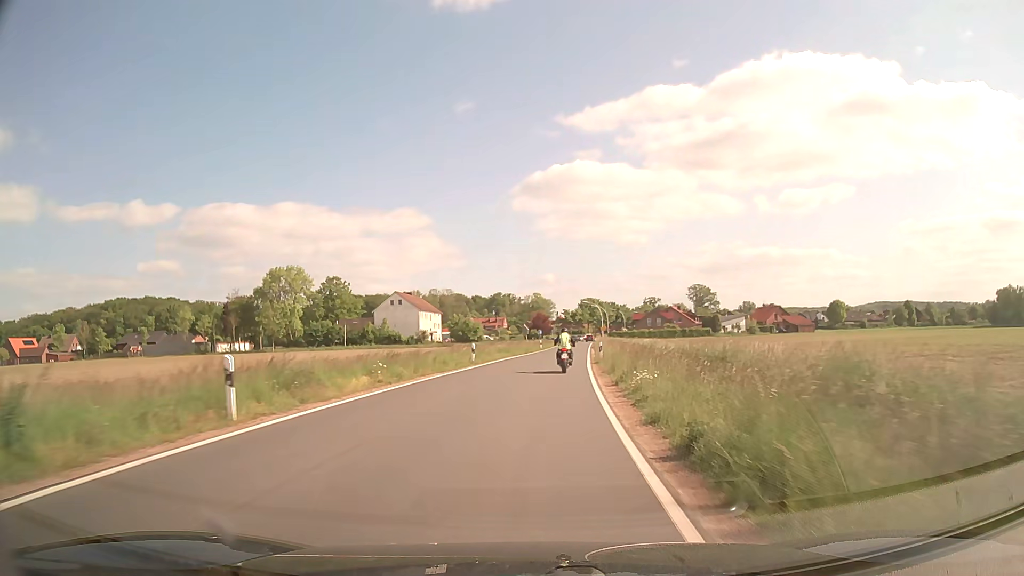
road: secondary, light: Day
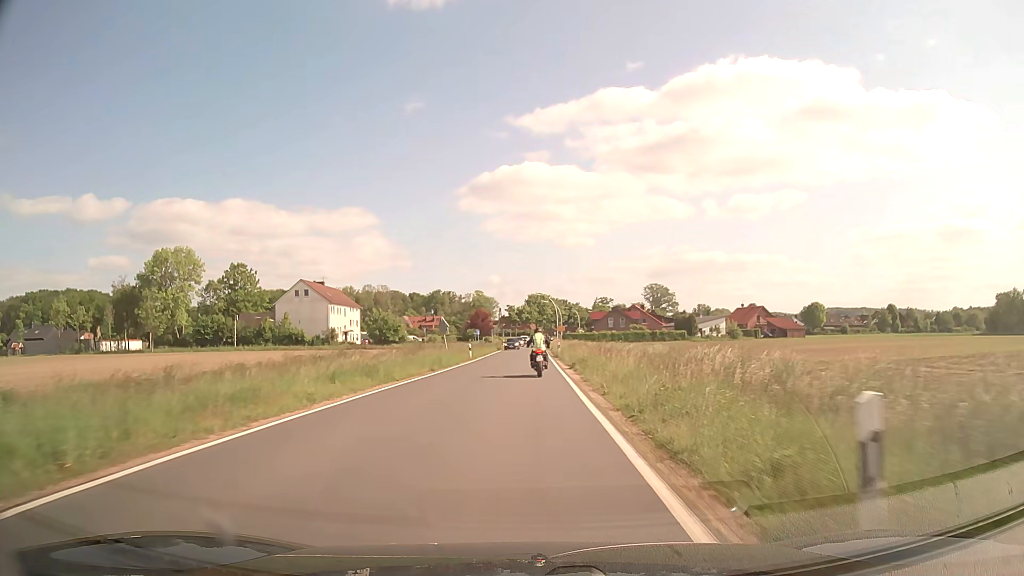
(+1.4, +30.4) m; +5°
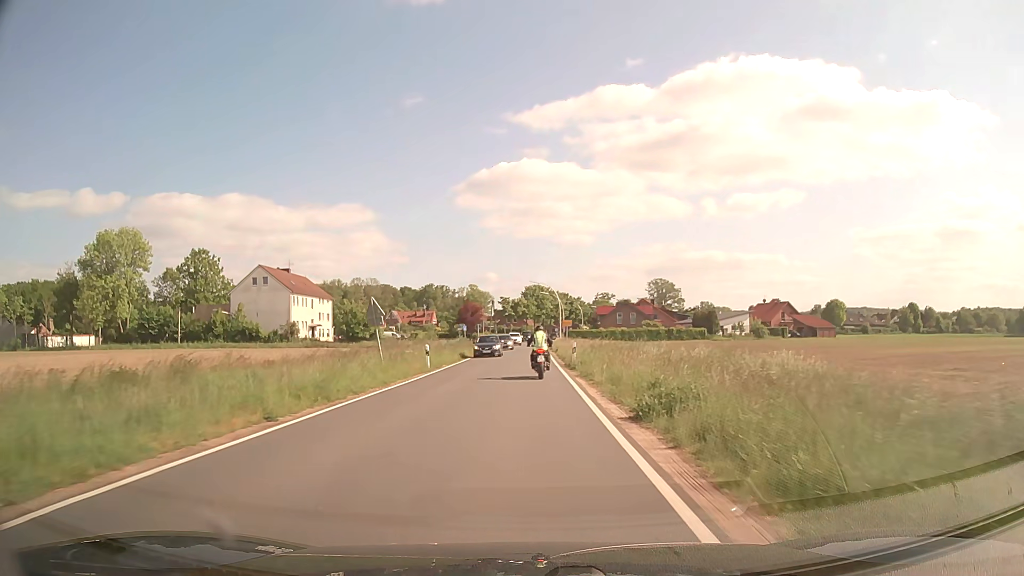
(+0.1, +19.0) m; 0°
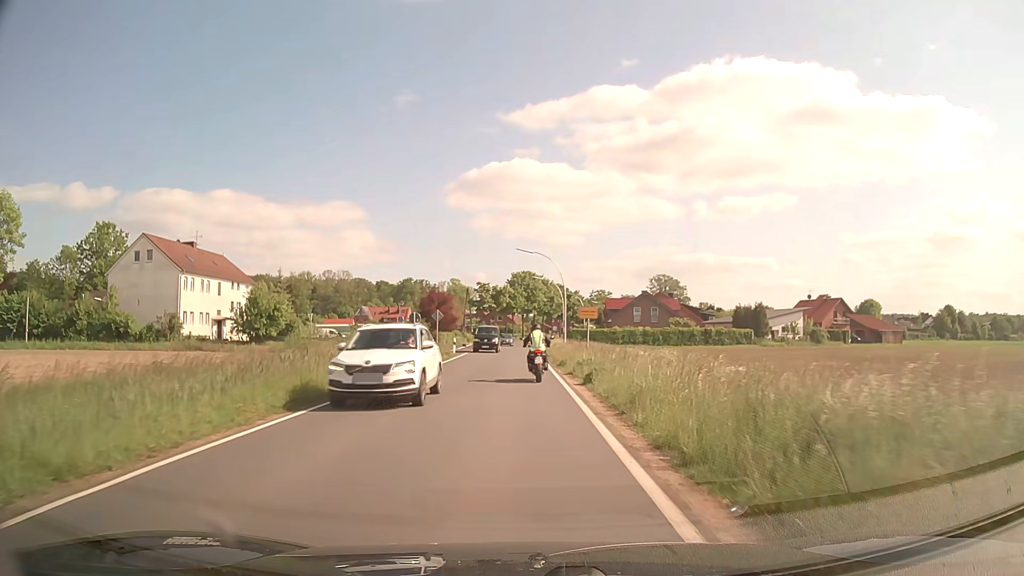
(+0.3, +32.7) m; +1°
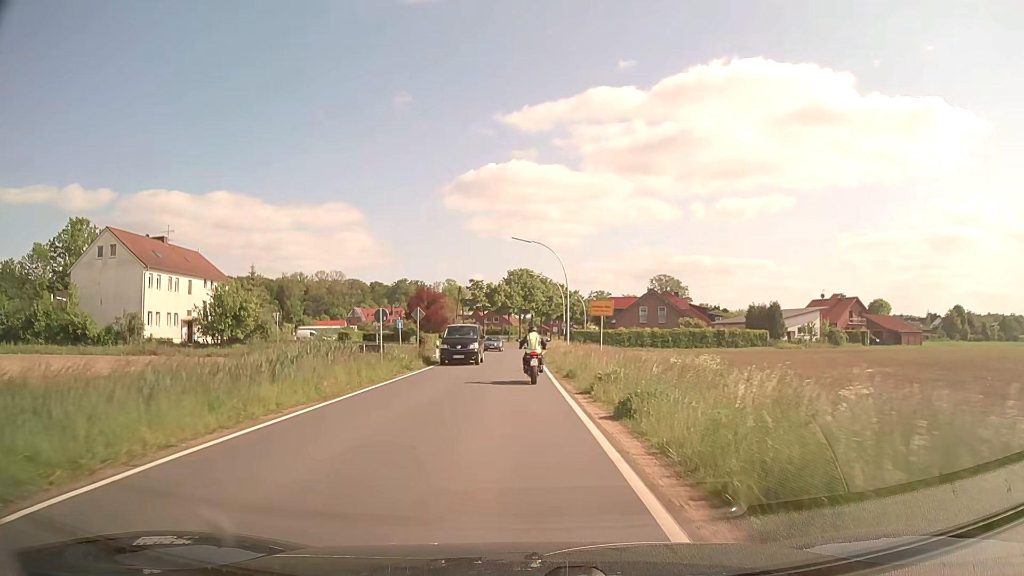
(0.0, +7.3) m; 0°
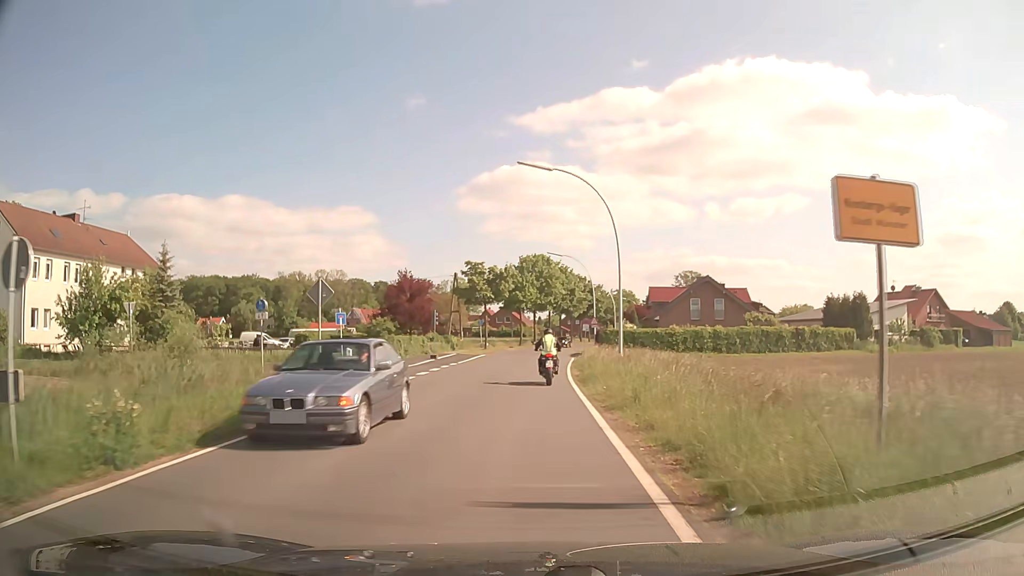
(-0.2, +21.3) m; -1°
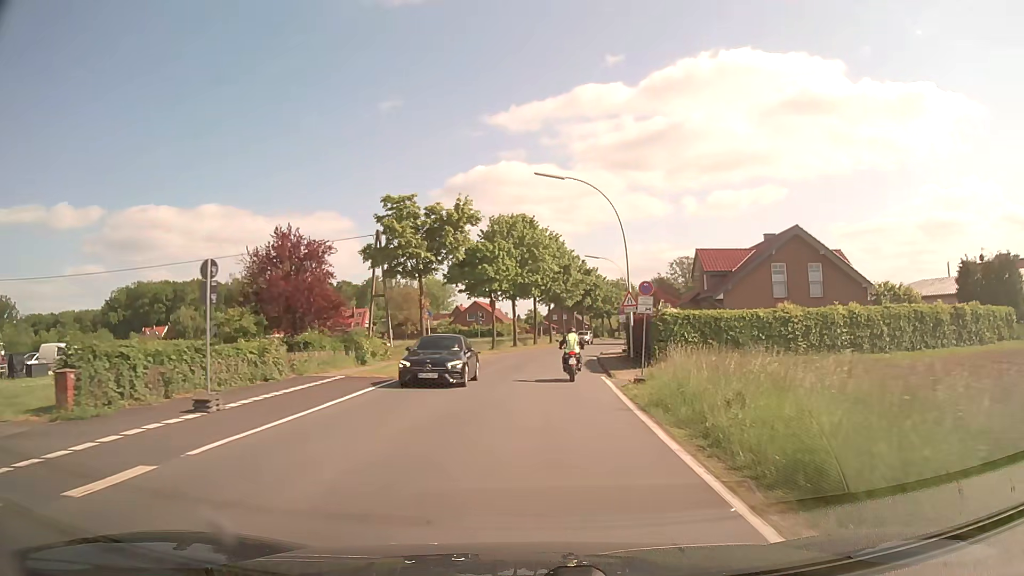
(0.0, +28.3) m; +1°
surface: asphalt
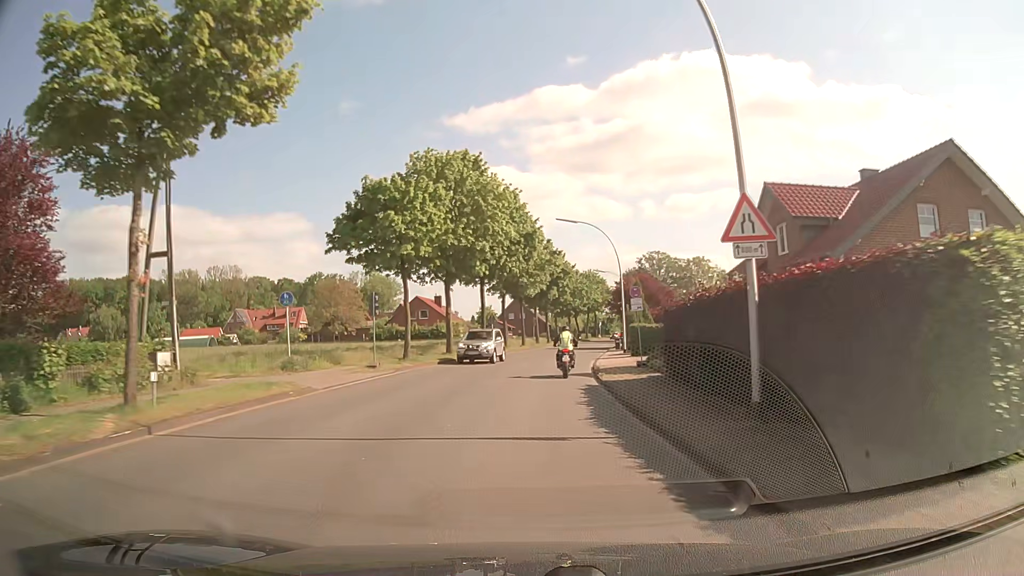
(+0.8, +21.3) m; +4°
(0, +10) (0, +20) (+1, +30) (+2, +40) (+4, +50) (+5, +60) (+7, +70) (+8, +79) (+10, +89) (+11, +99) m
